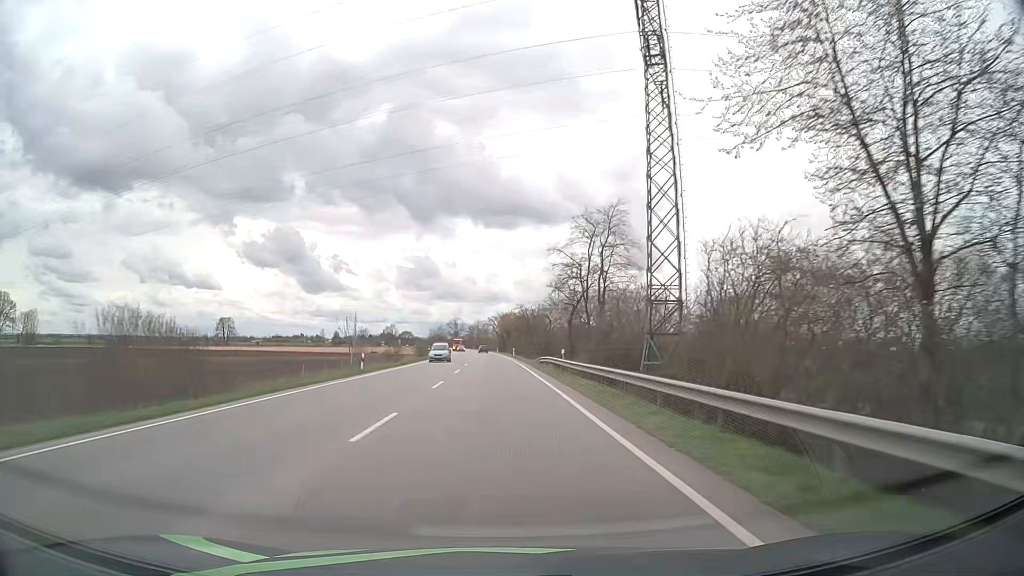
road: primary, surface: asphalt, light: Day
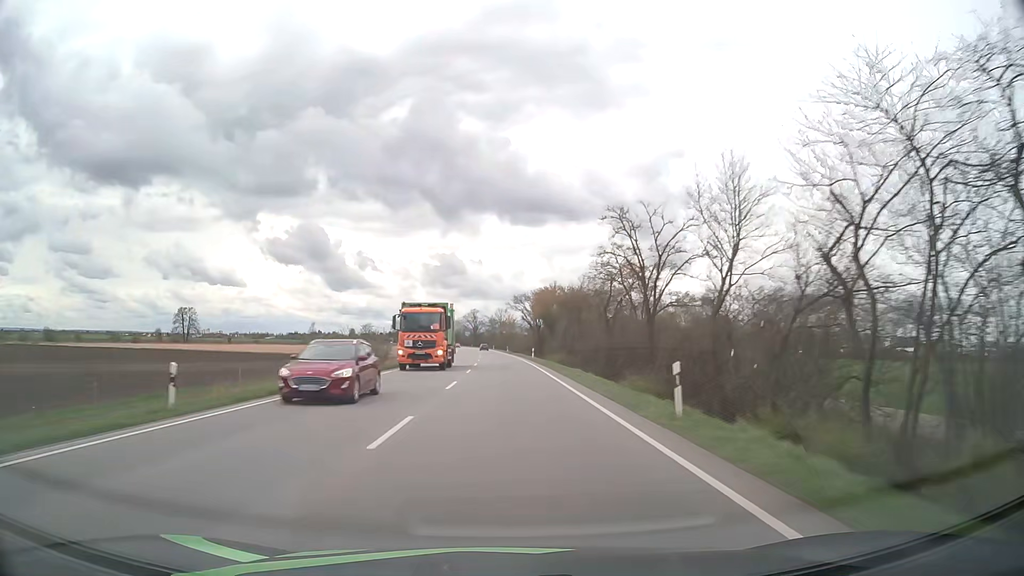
(-1.5, +72.4) m; -2°
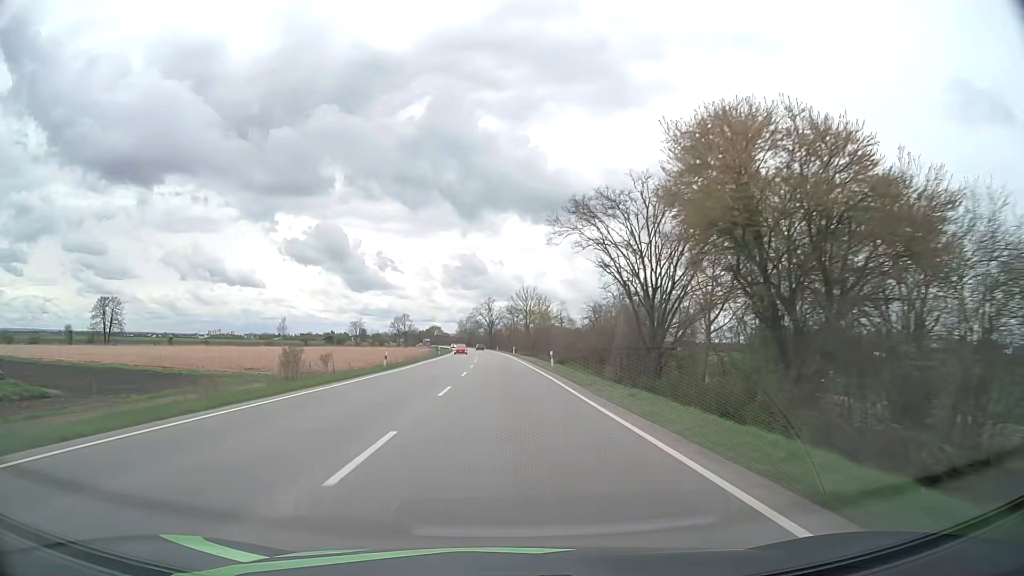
(-1.1, +73.6) m; -2°
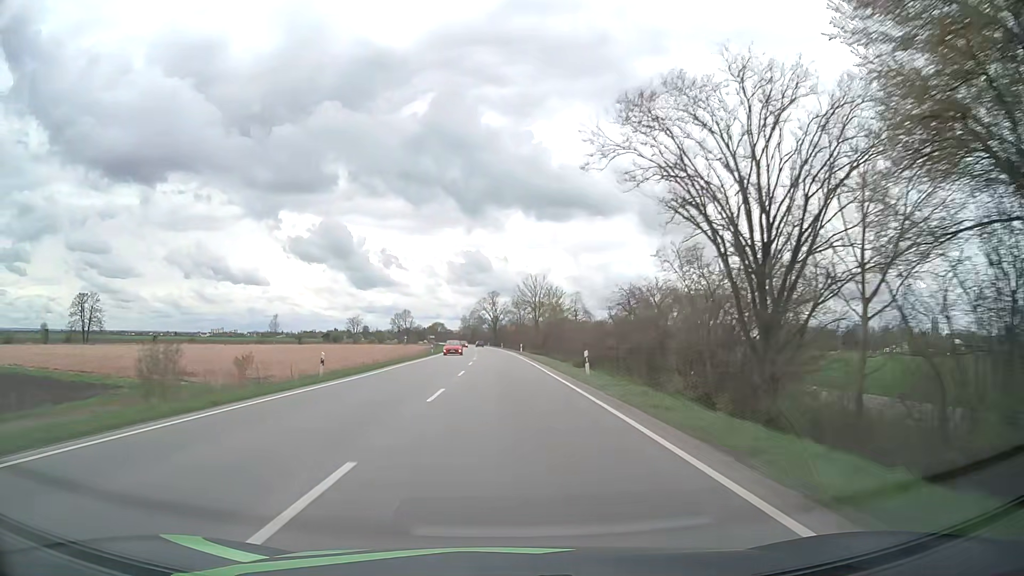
(-0.1, +14.8) m; -1°
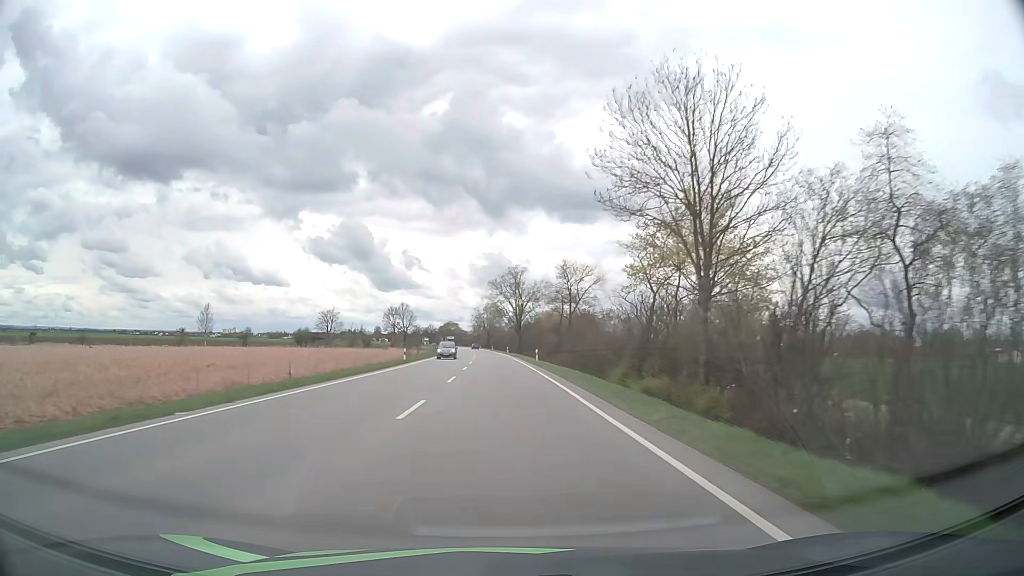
(-1.2, +74.7) m; -2°
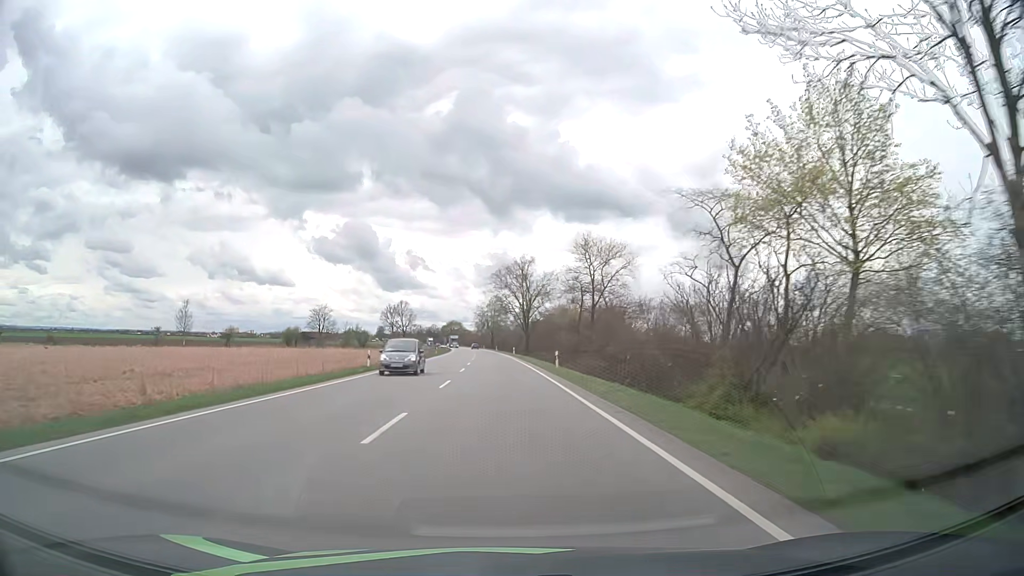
(0.0, +15.0) m; 0°
(0, +10) (0, +20) (0, +30) (0, +40) (-1, +50) (-1, +60) (-1, +70) (-1, +80) (-2, +90) (-2, +100) m
